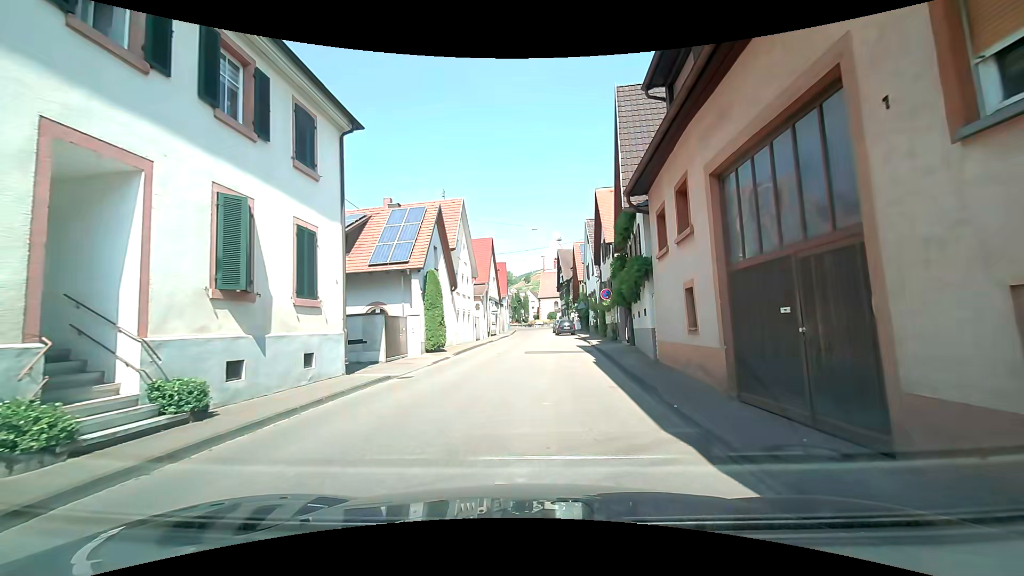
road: tertiary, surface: asphalt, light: Day
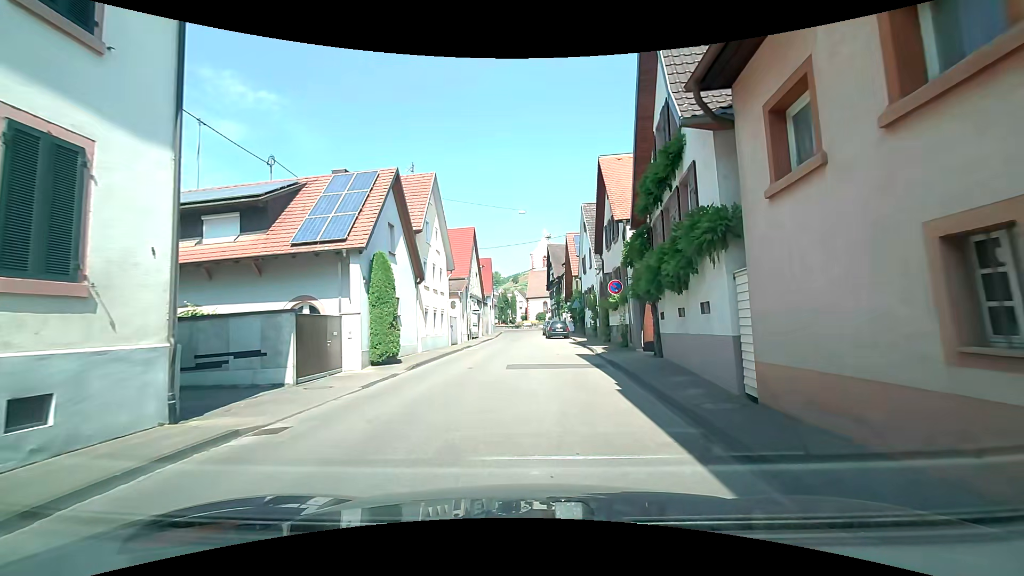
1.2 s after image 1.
(+0.1, +6.7) m; +4°
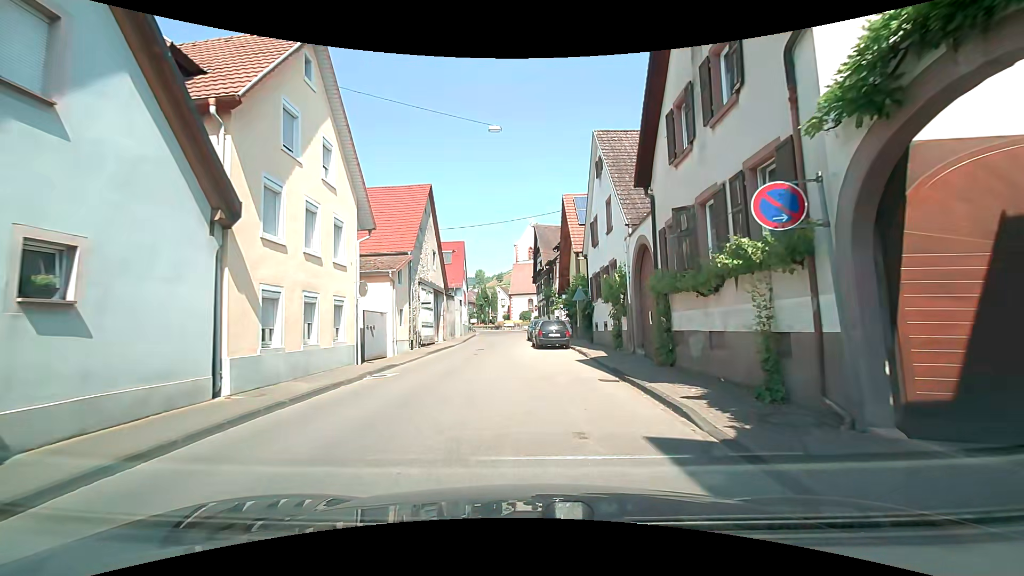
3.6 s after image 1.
(+0.2, +15.0) m; +2°
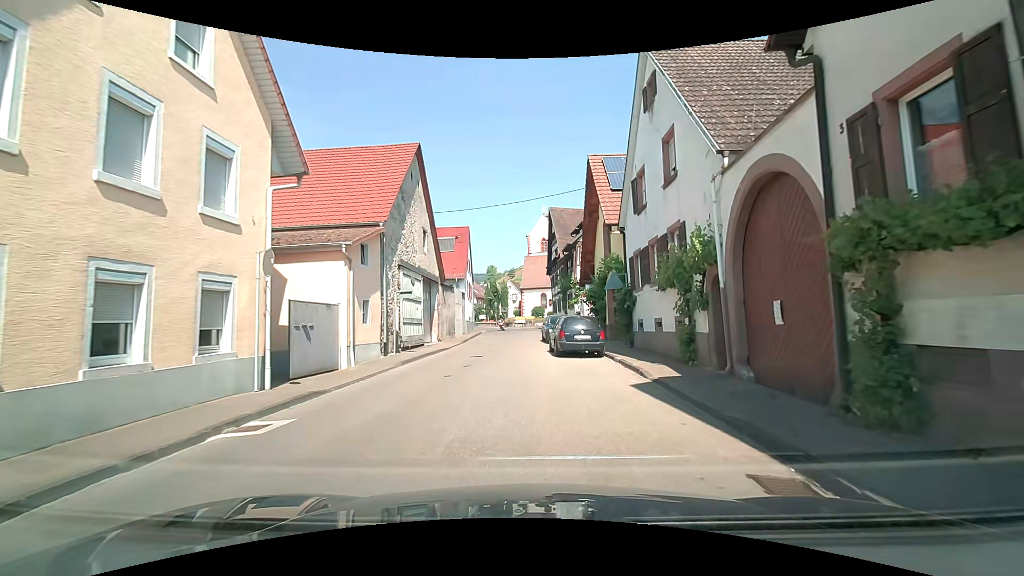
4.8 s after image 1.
(-0.2, +7.3) m; -1°
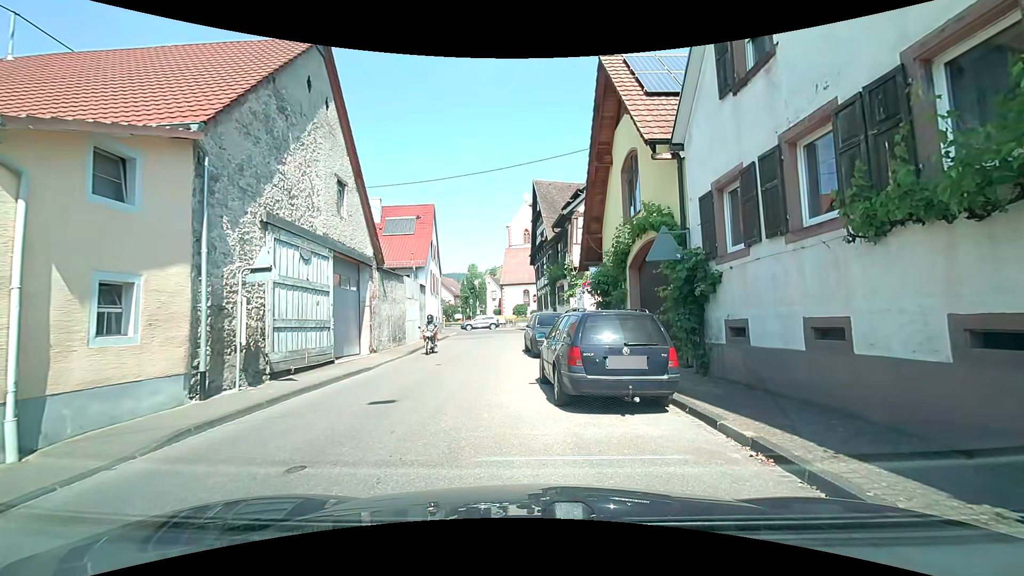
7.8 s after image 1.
(+0.1, +9.5) m; +2°
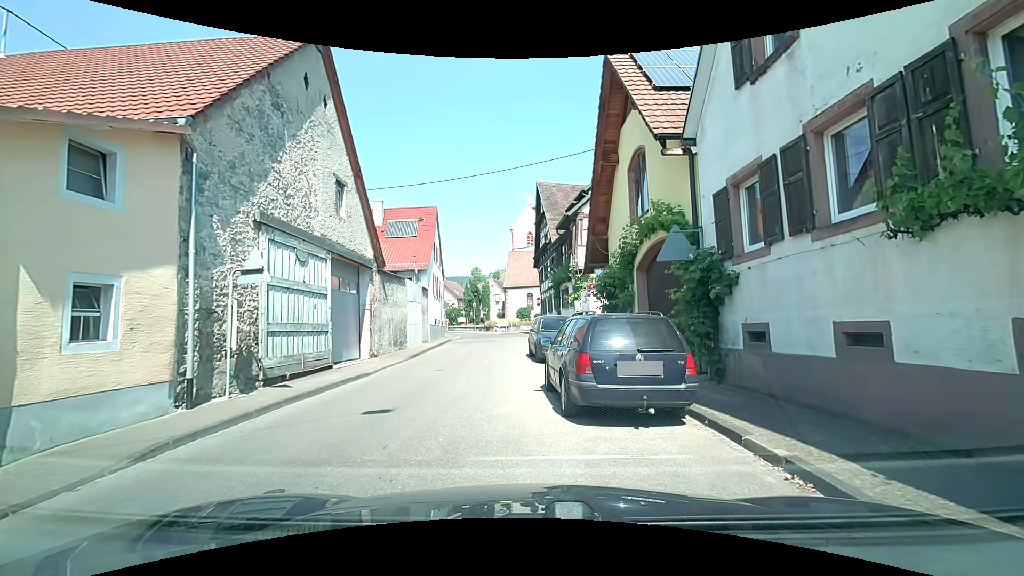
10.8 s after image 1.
(0.0, +0.6) m; 0°
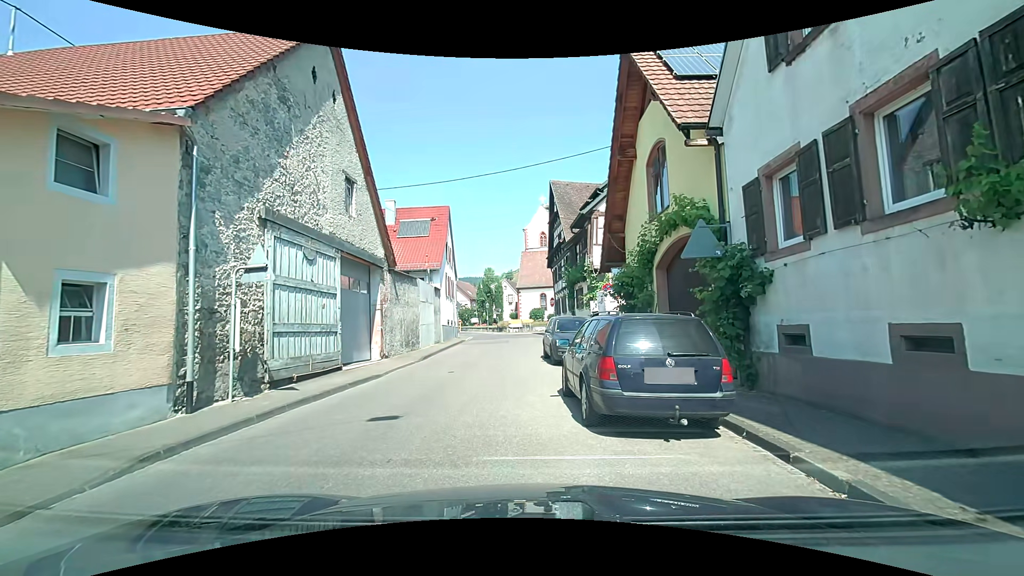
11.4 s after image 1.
(0.0, +0.6) m; 0°
